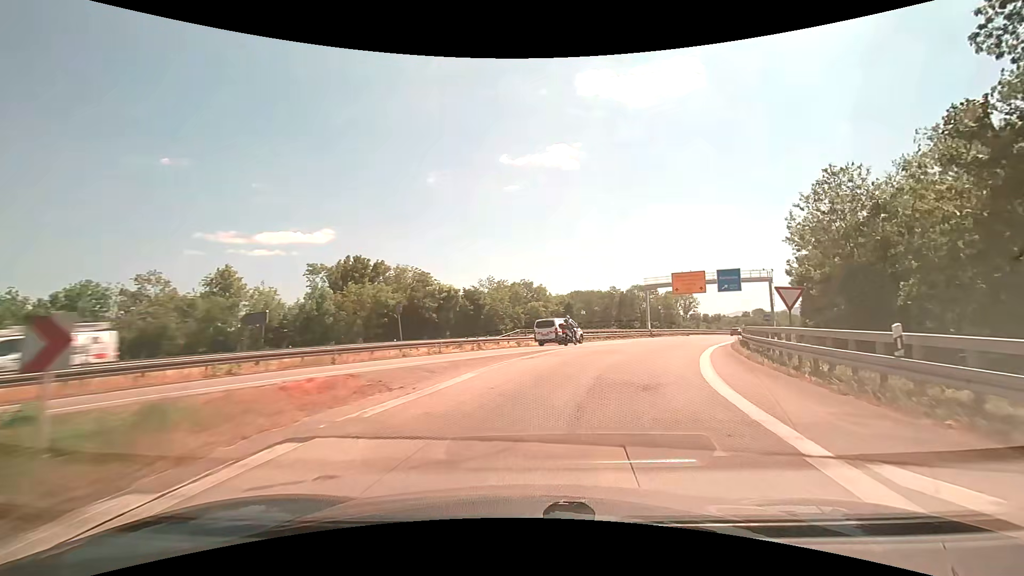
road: motorway_link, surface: asphalt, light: Day
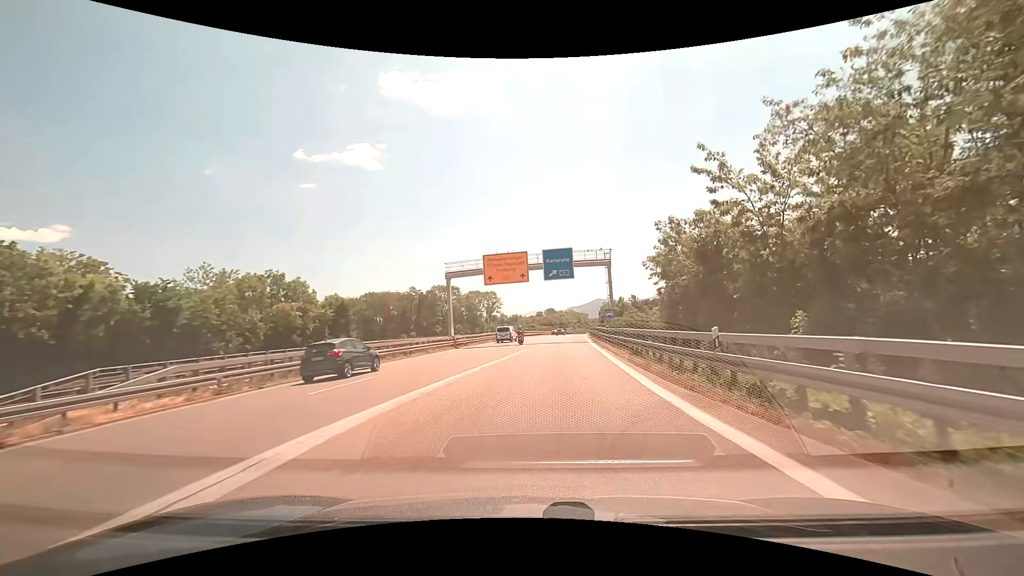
(+5.0, +23.6) m; +23°
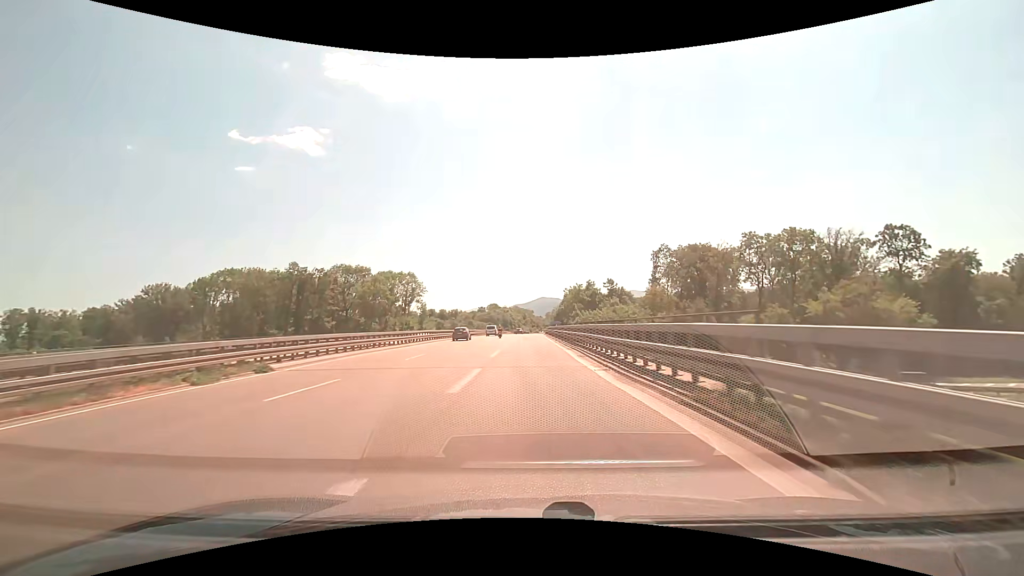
(+3.4, +50.3) m; +6°
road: trunk
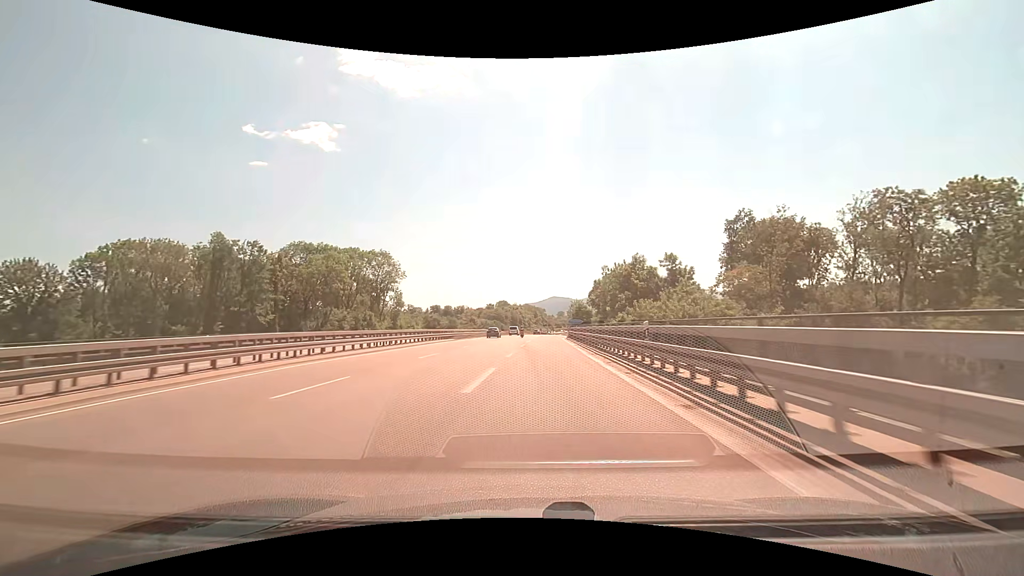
(-0.2, +36.7) m; -1°
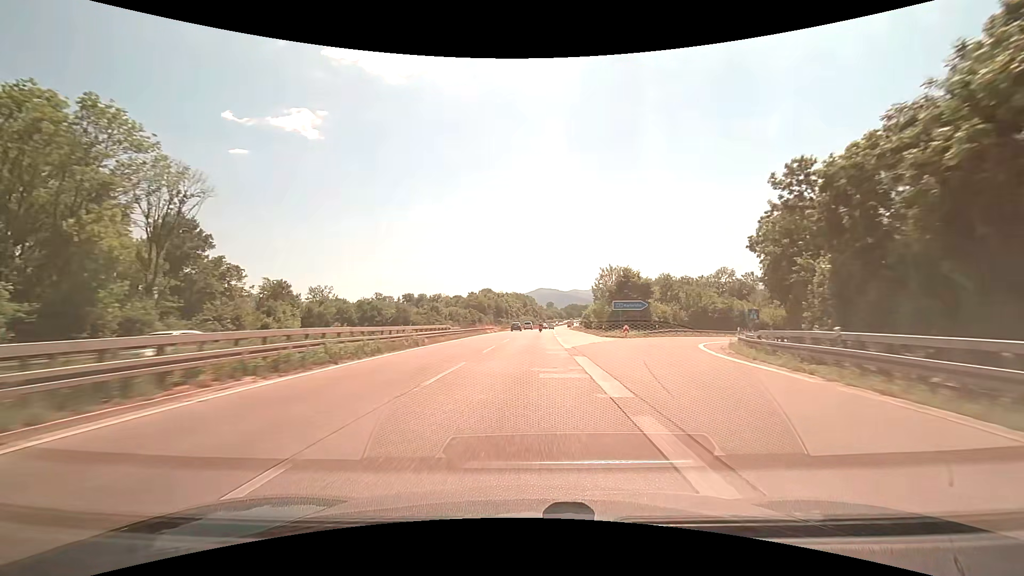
(-0.7, +69.4) m; +1°
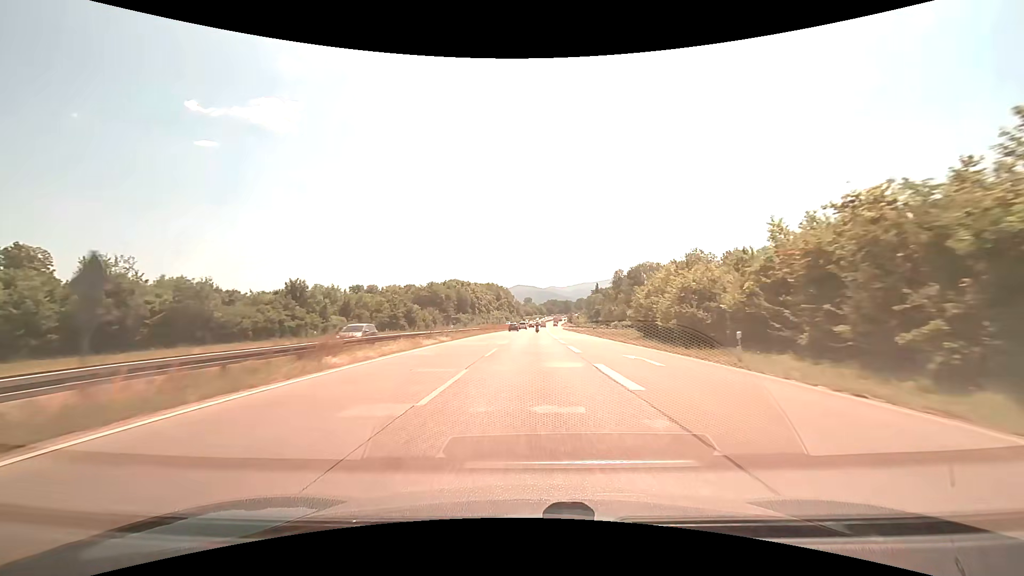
(+1.7, +75.4) m; +3°
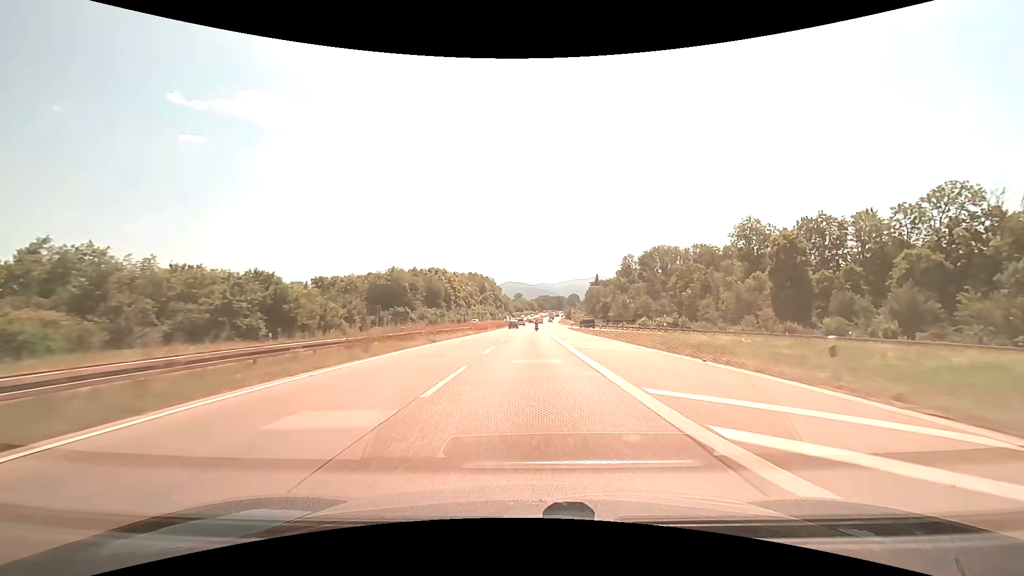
(+0.4, +46.4) m; +1°
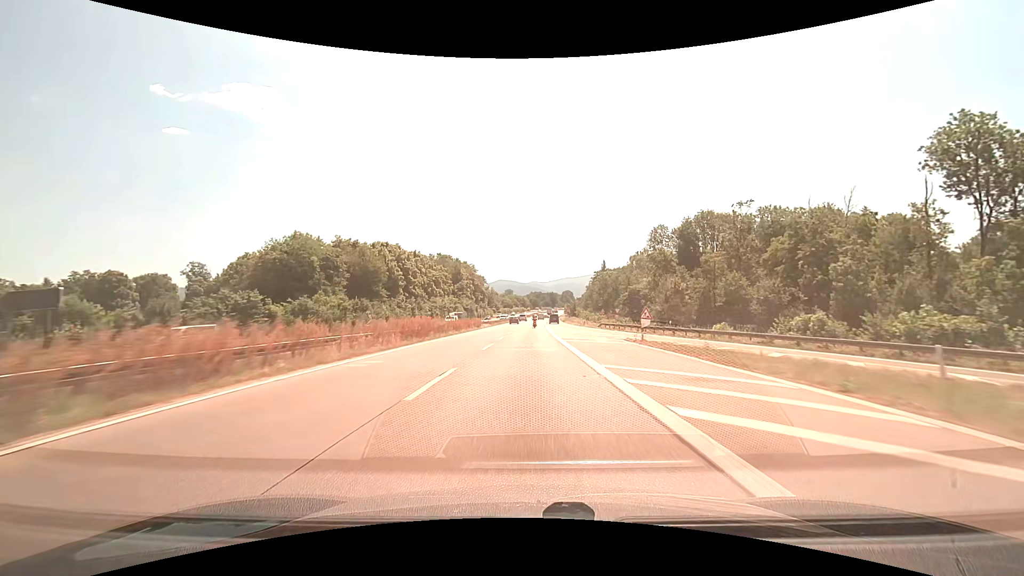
(+0.5, +61.4) m; +1°
(0, +10) (0, +20) (0, +30) (0, +40) (0, +50) (0, +60) (+1, +70) (+1, +80) (+1, +90) (+2, +100) m
